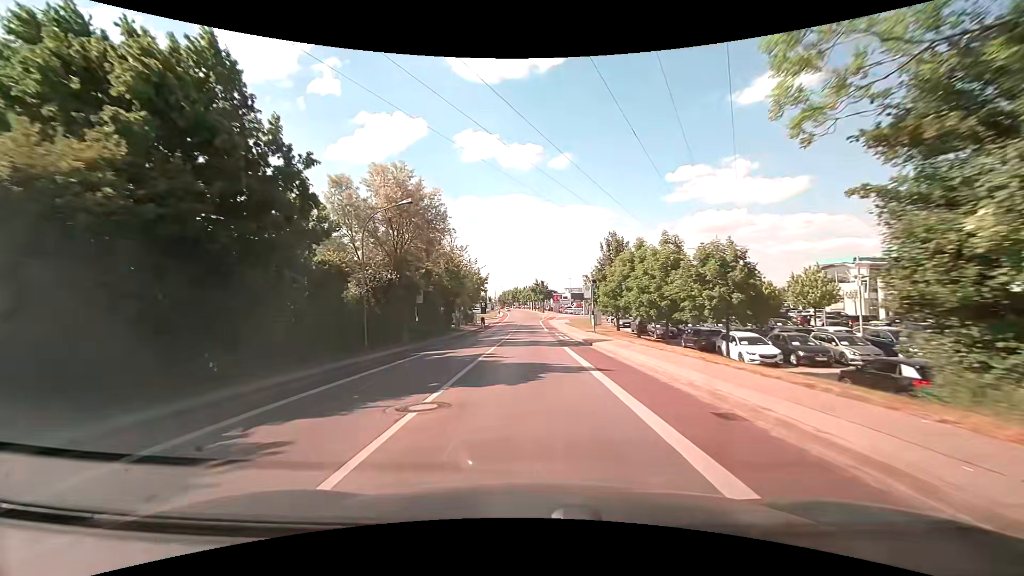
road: tertiary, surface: asphalt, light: Day
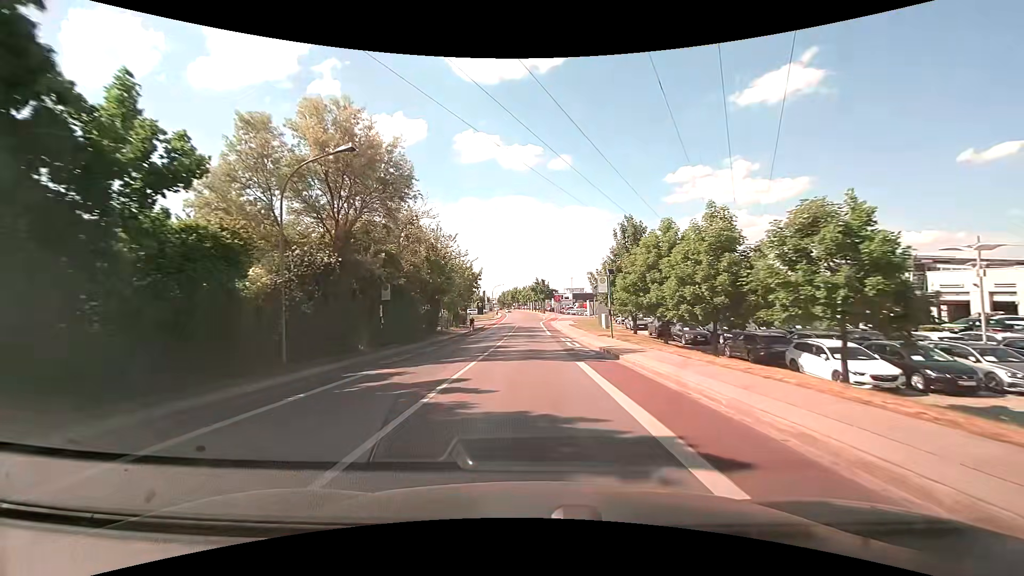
(0.0, +8.0) m; +1°
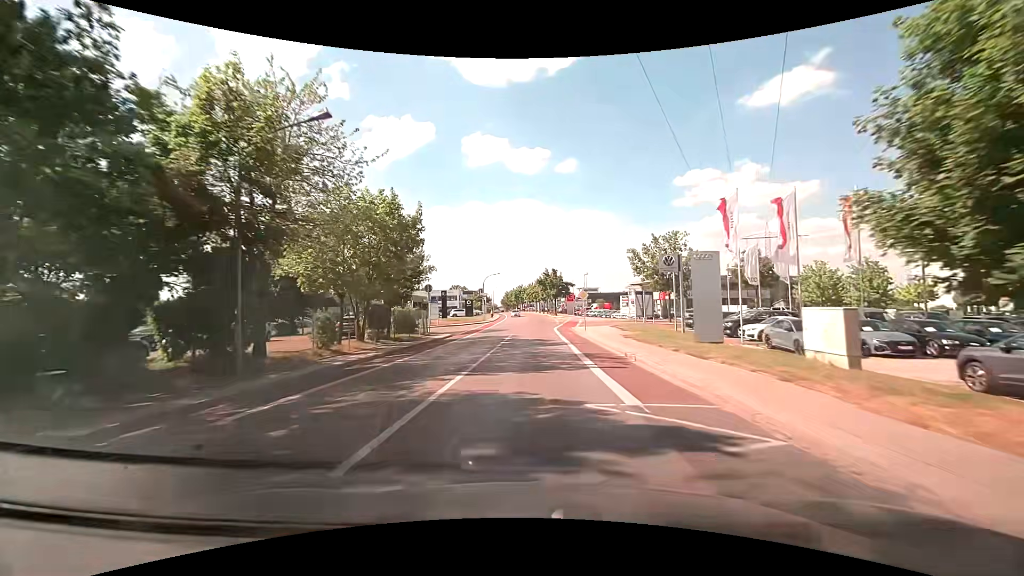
(-0.5, +32.2) m; -1°
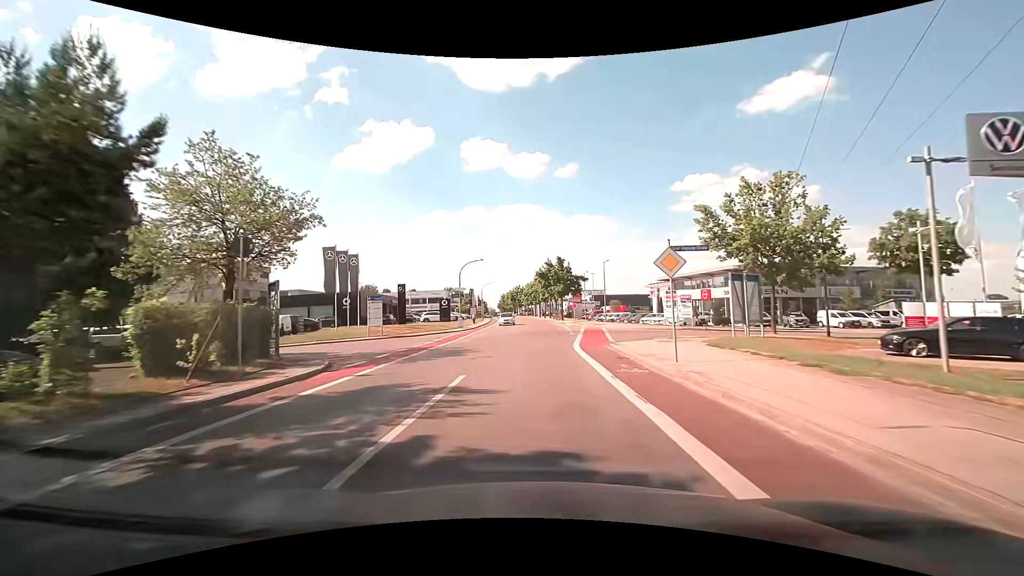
(-0.1, +23.4) m; 0°
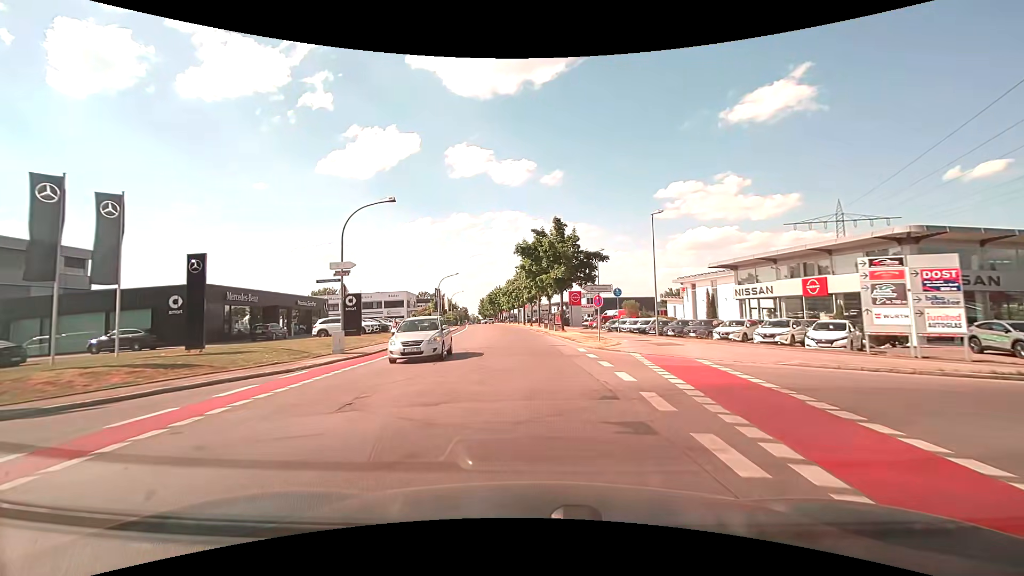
(+0.4, +29.4) m; +1°
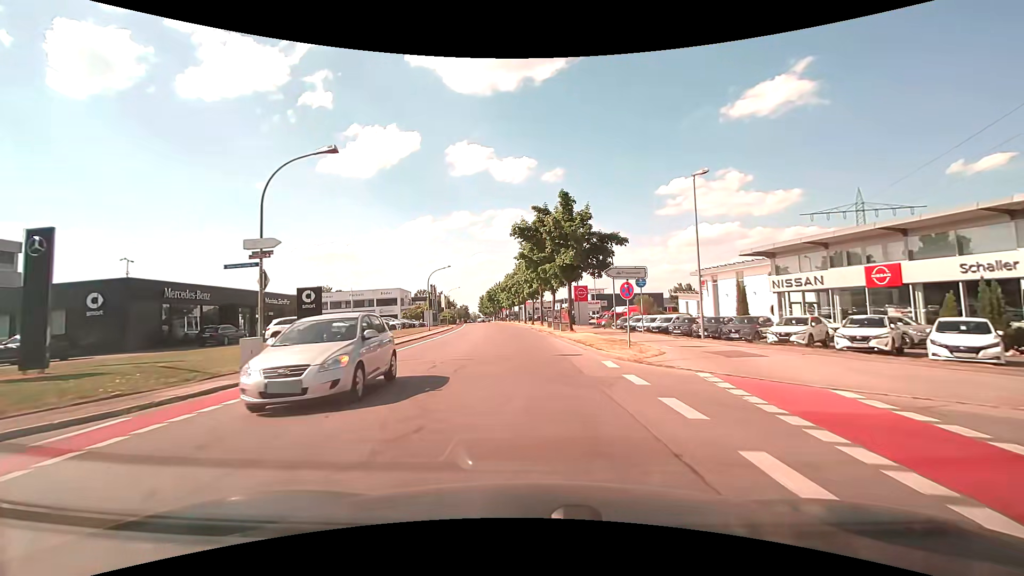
(0.0, +7.2) m; 0°
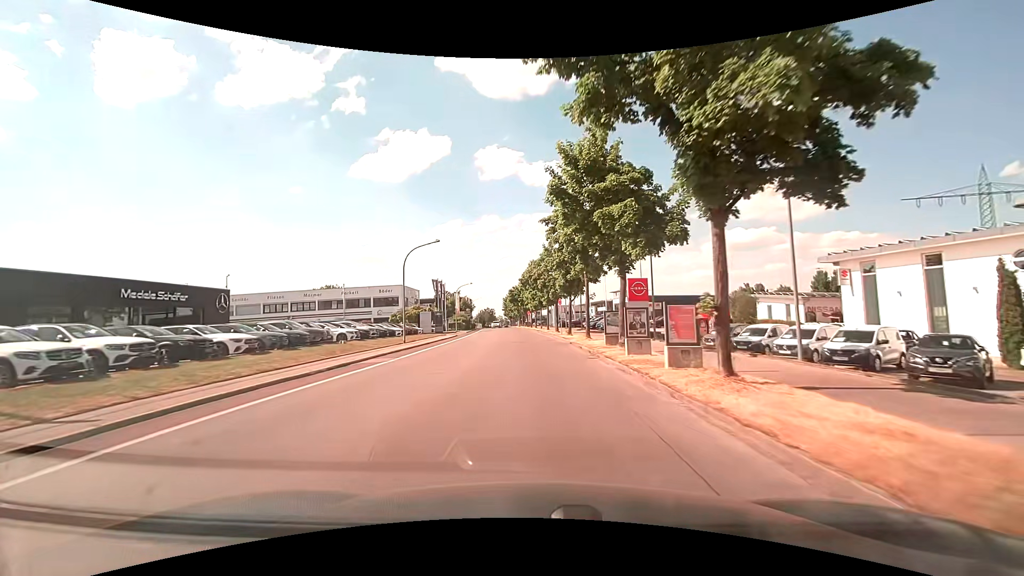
(-0.7, +21.3) m; -4°
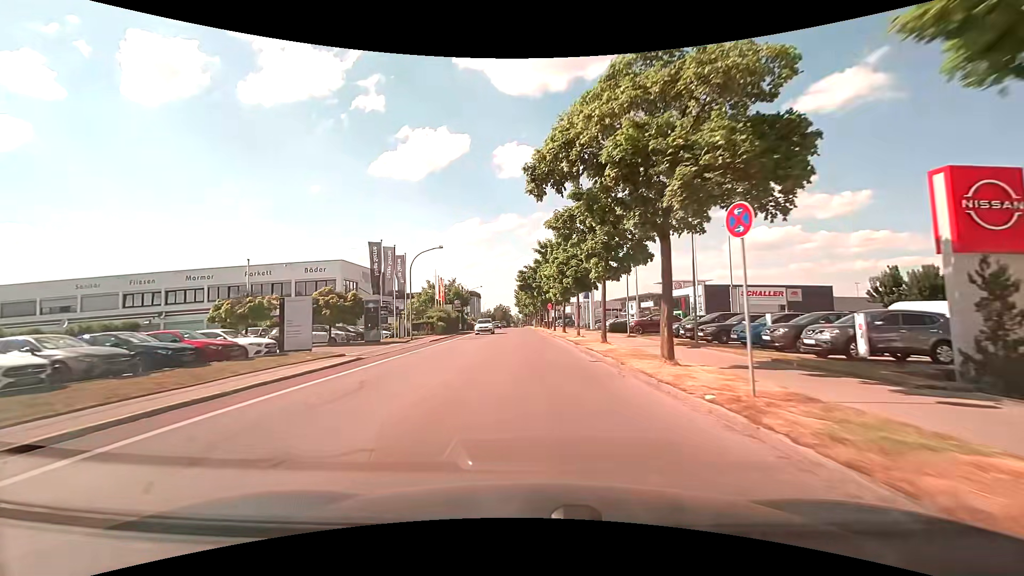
(-0.7, +36.1) m; -2°
(0, +10) (0, +20) (0, +30) (-1, +40) (-1, +50) (-2, +60) (-2, +70) (-2, +80) (-3, +90) (-3, +100) m
